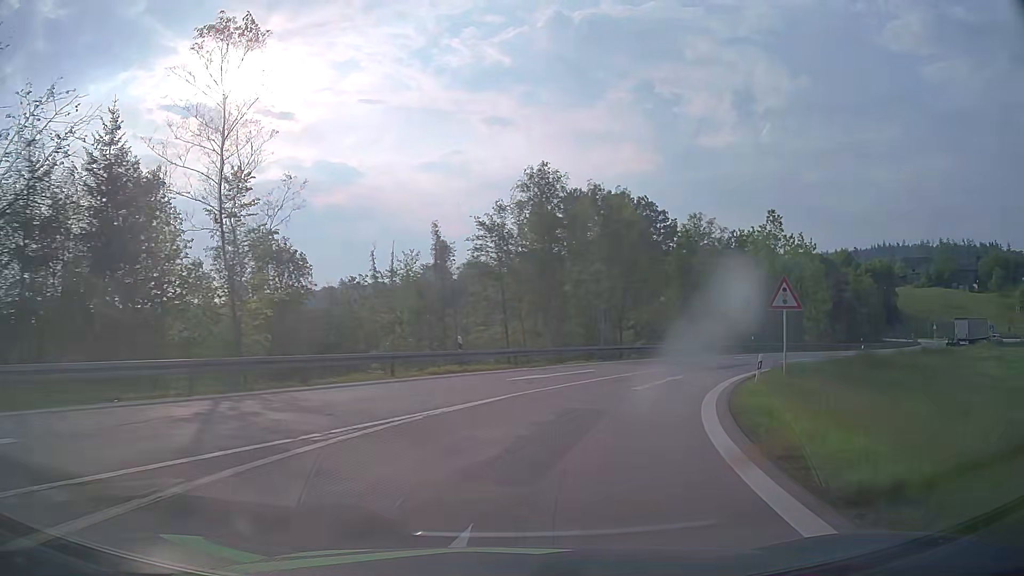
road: motorway_link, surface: asphalt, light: Day
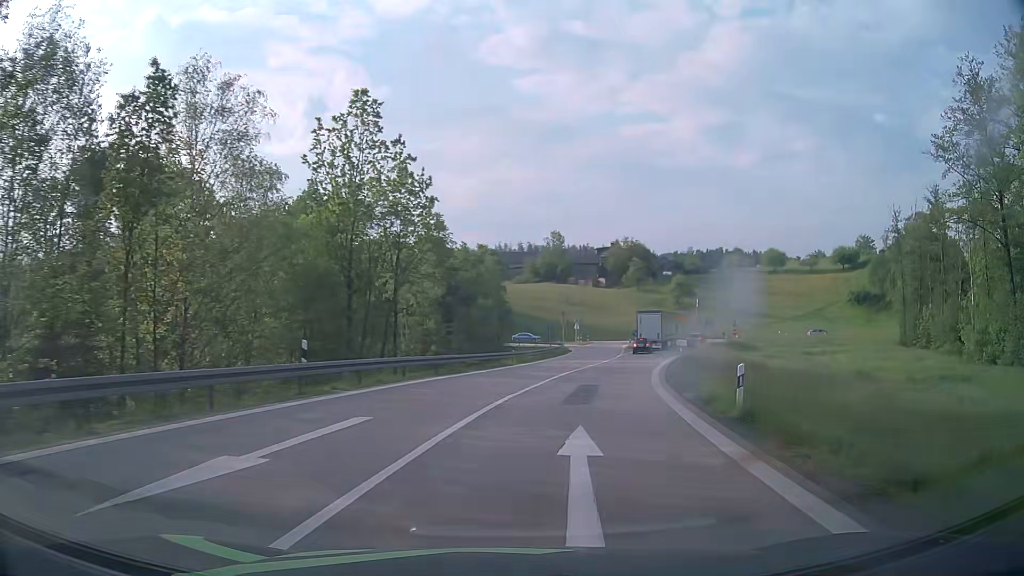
(+11.9, +33.8) m; +38°
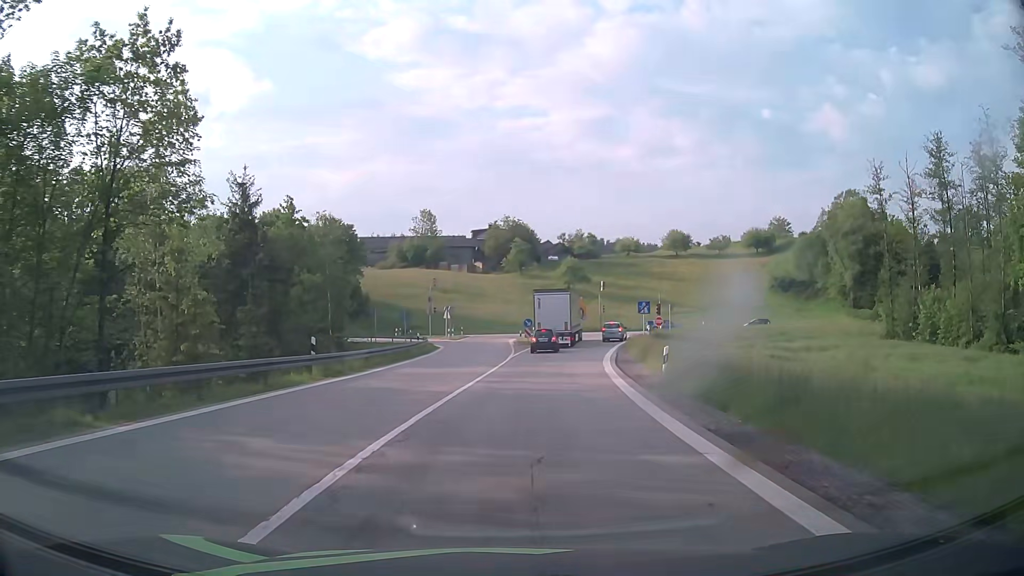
(+2.5, +21.6) m; +11°
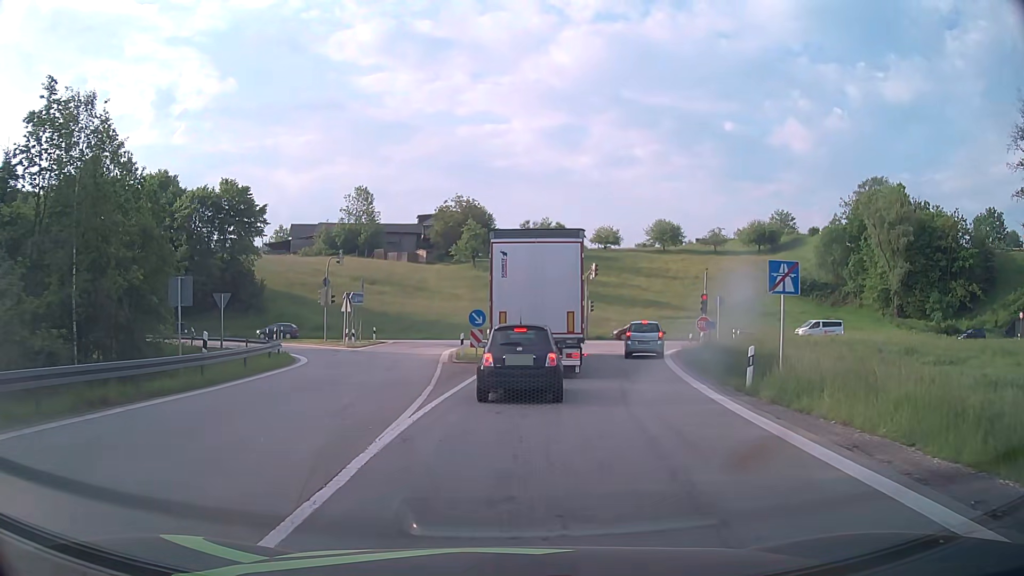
(+1.1, +27.1) m; +4°
(0, +10) (+1, +20) (+2, +30) (+3, +40) (+1, +49) (-6, +56) (-16, +59) (-26, +60) (-36, +60) (-46, +61) m
